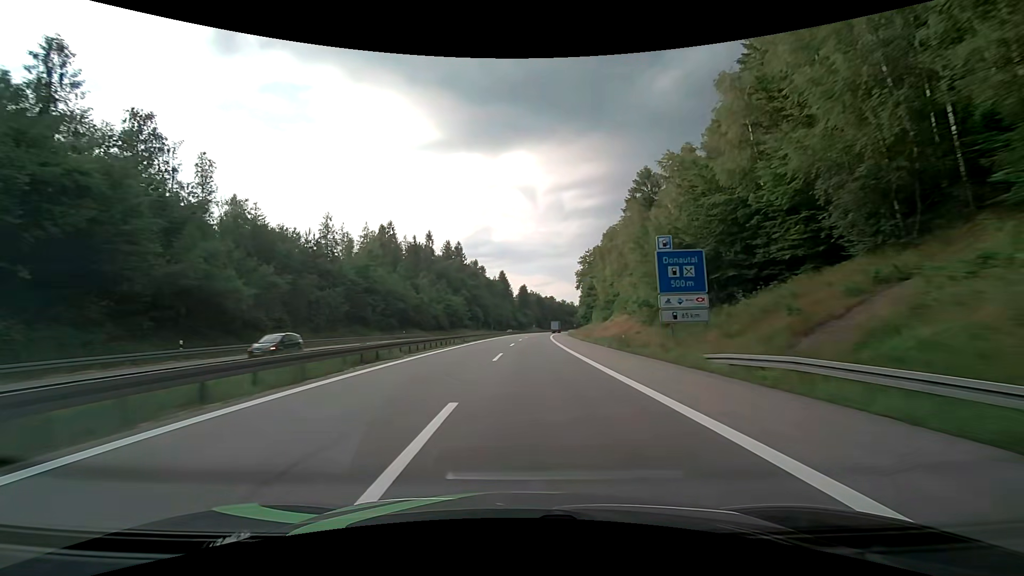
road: motorway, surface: asphalt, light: Day
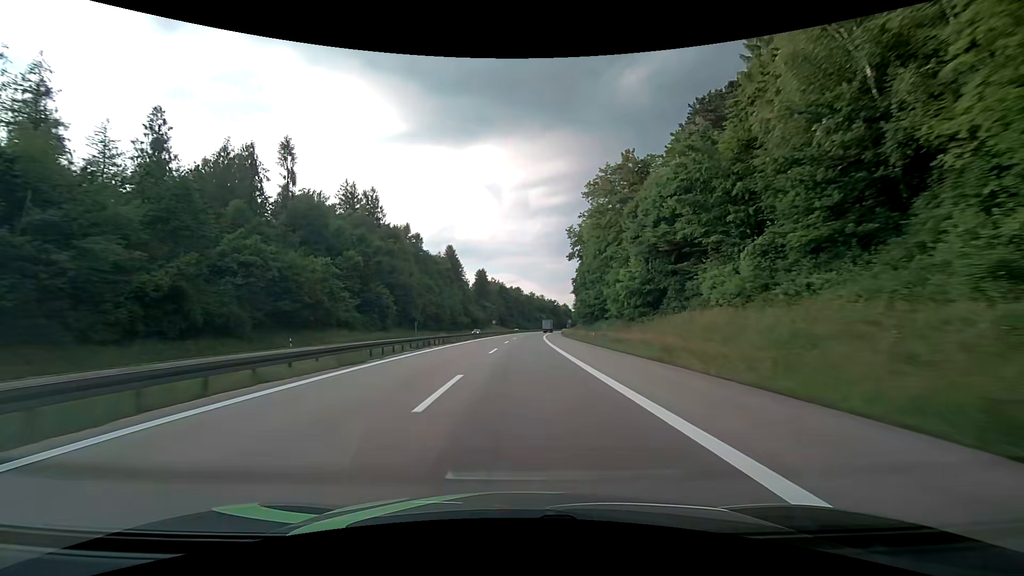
(+2.8, +84.6) m; +4°
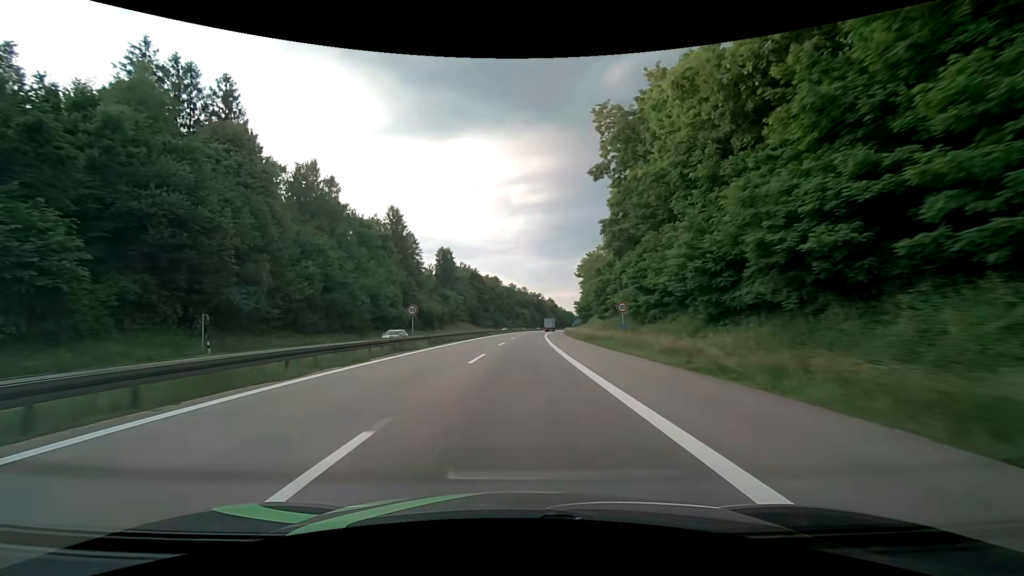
(+1.3, +61.3) m; +2°
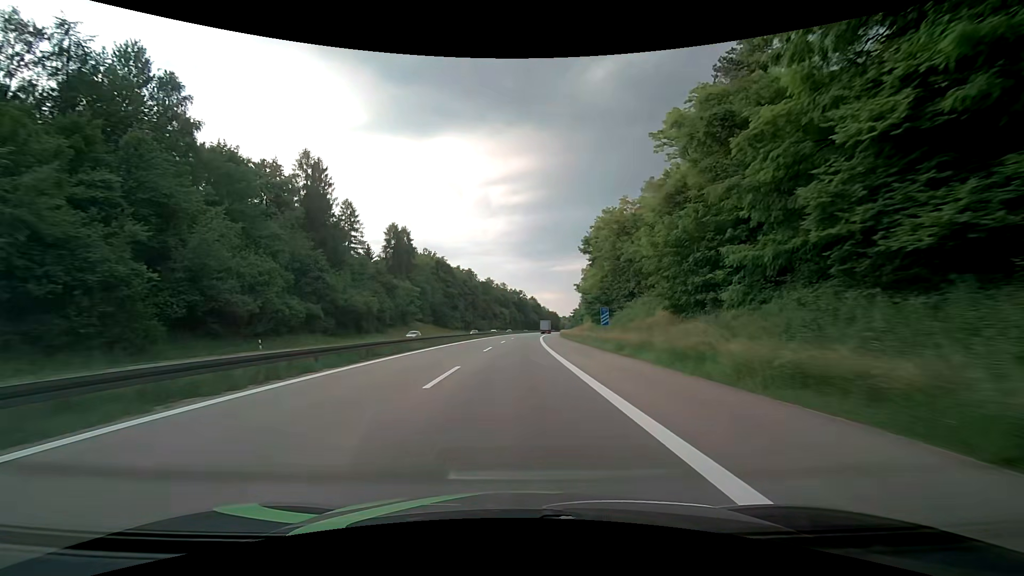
(+0.9, +43.0) m; +3°
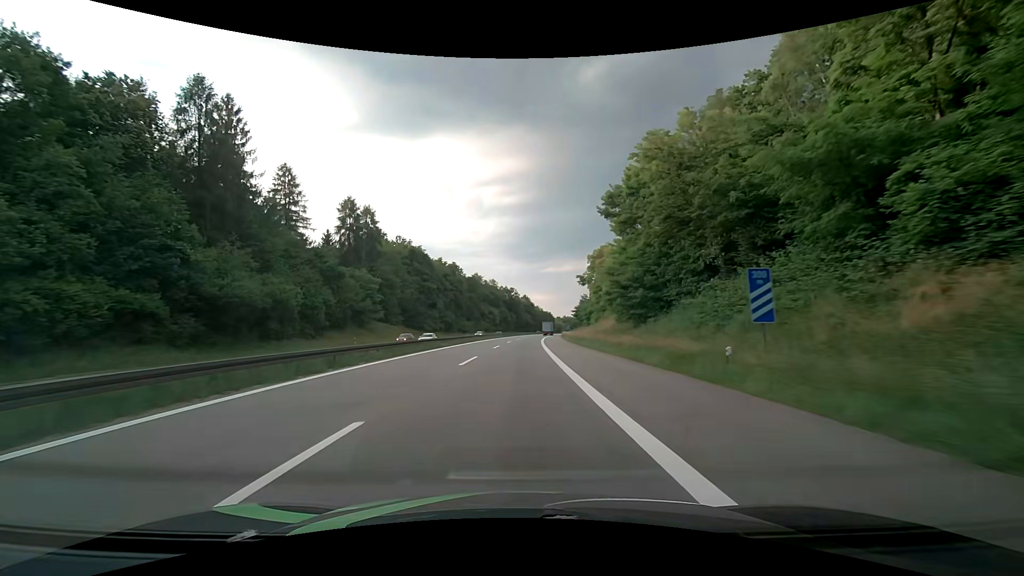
(+0.2, +27.9) m; +1°
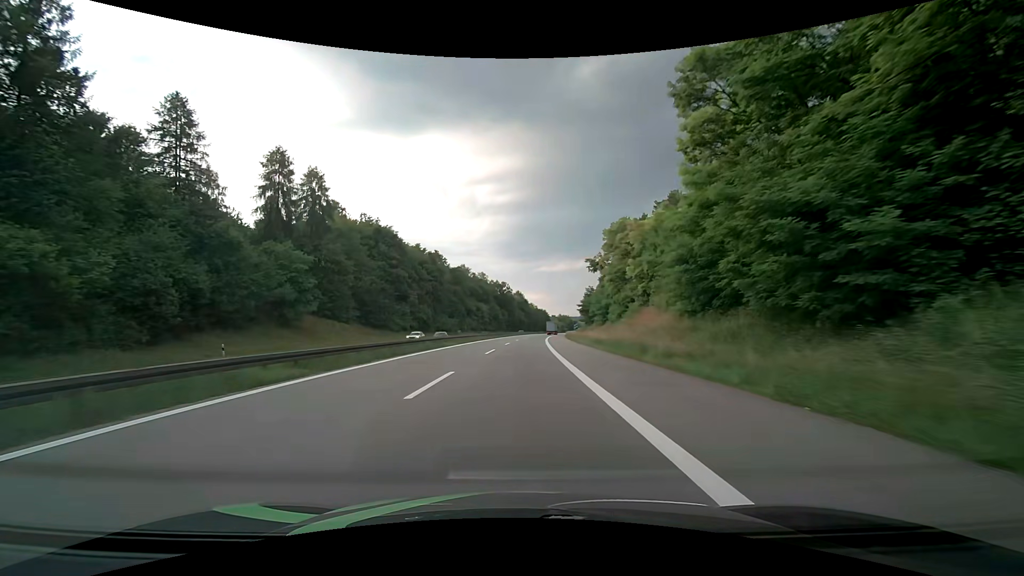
(+0.1, +28.0) m; +1°
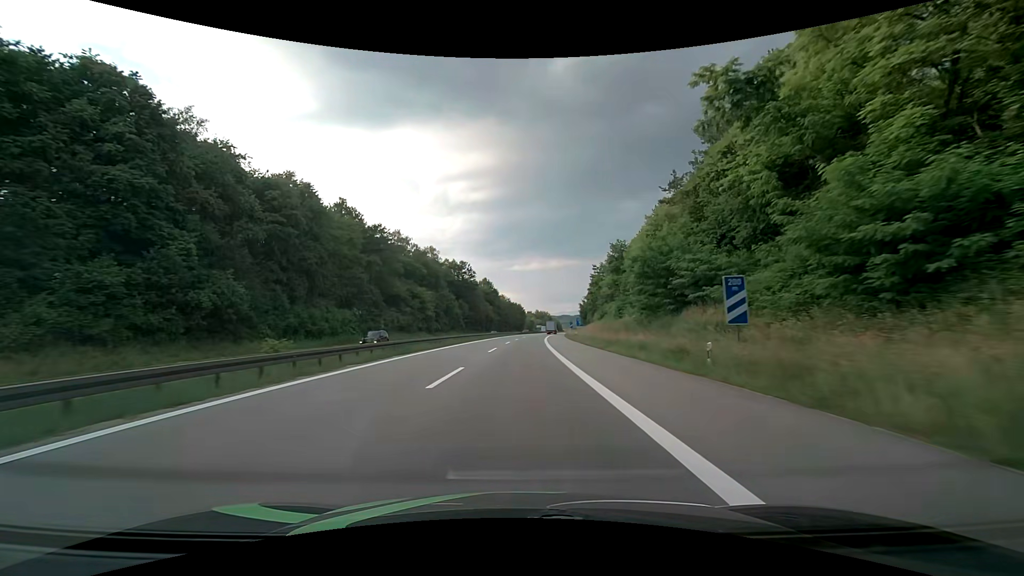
(+2.1, +70.2) m; +3°
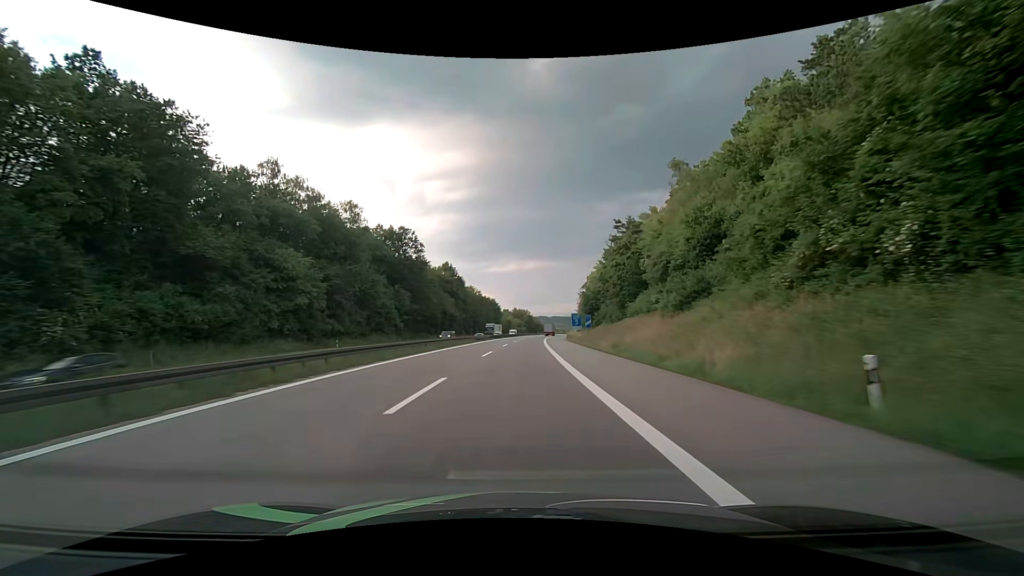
(+1.2, +57.3) m; +2°
(0, +10) (0, +20) (0, +30) (+1, +40) (+1, +50) (+1, +60) (+2, +70) (+2, +80) (+3, +90) (+4, +100) m
